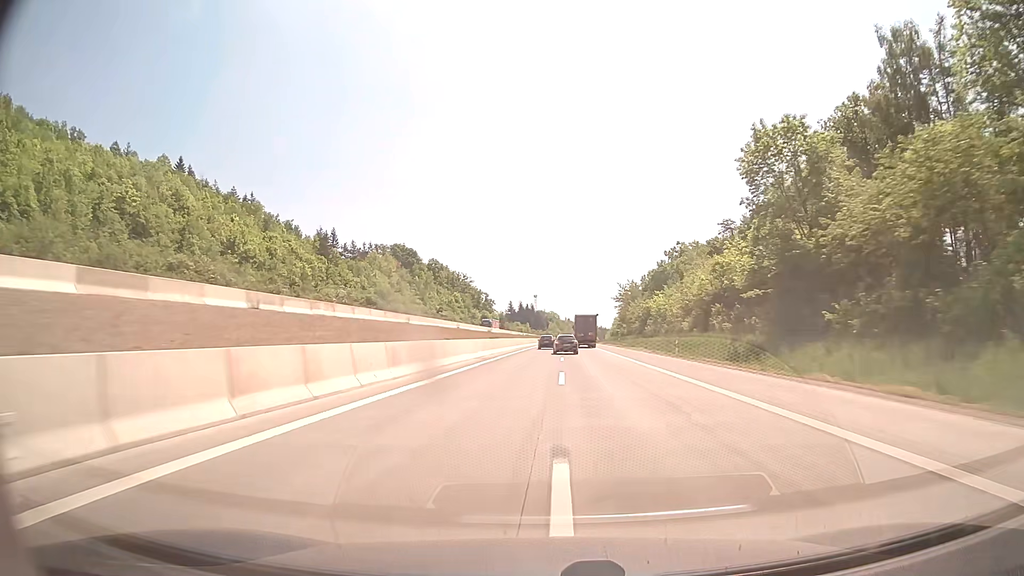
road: motorway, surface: concrete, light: Day
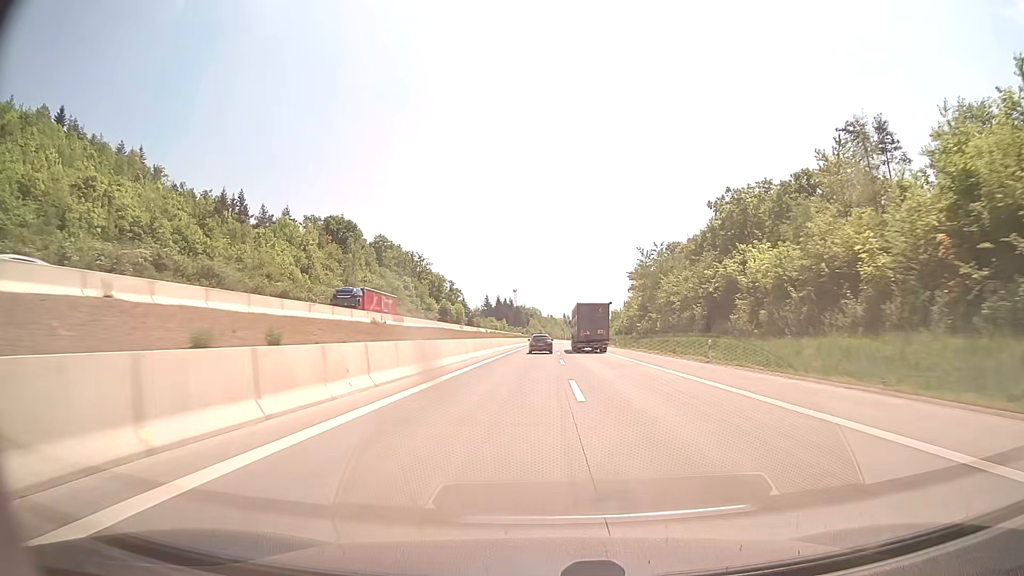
(+0.9, +59.5) m; +2°
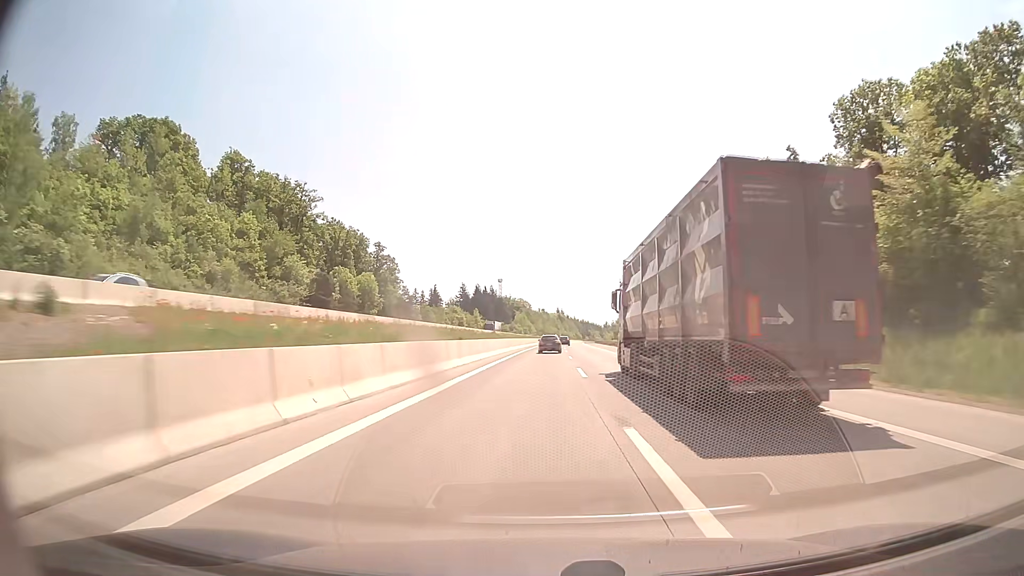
(+0.8, +98.5) m; +1°
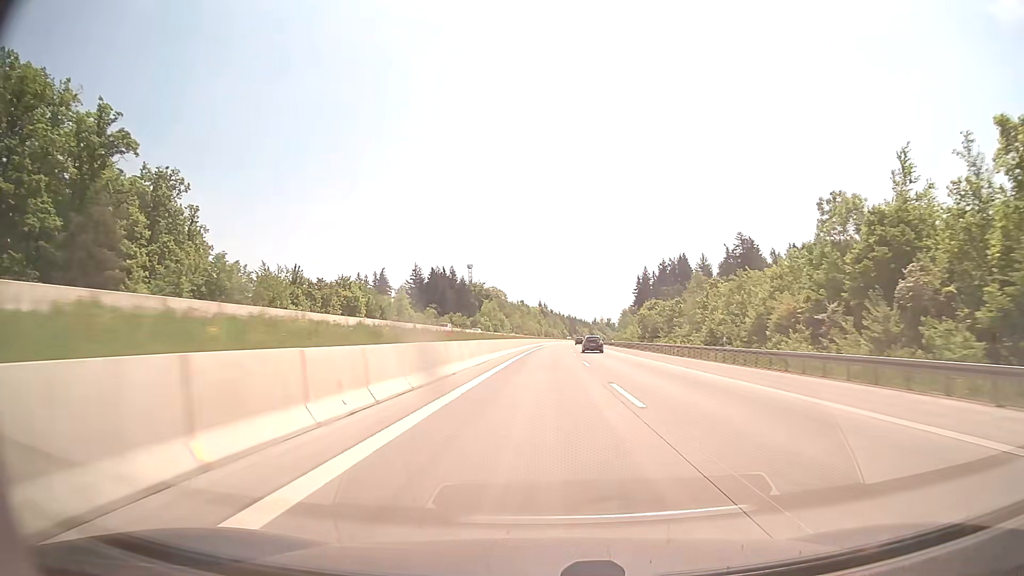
(+1.1, +98.4) m; +2°
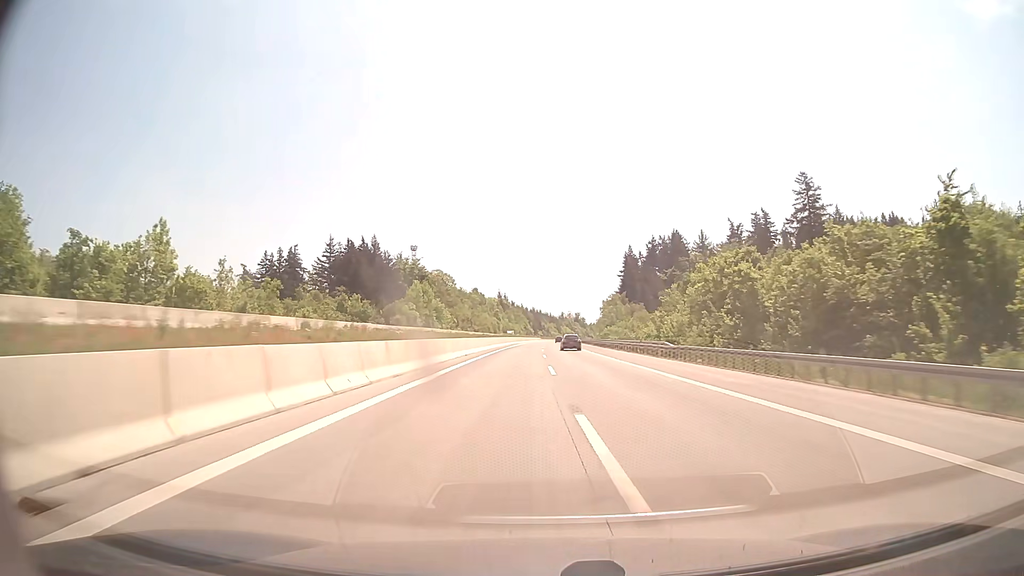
(+1.9, +79.2) m; +3°
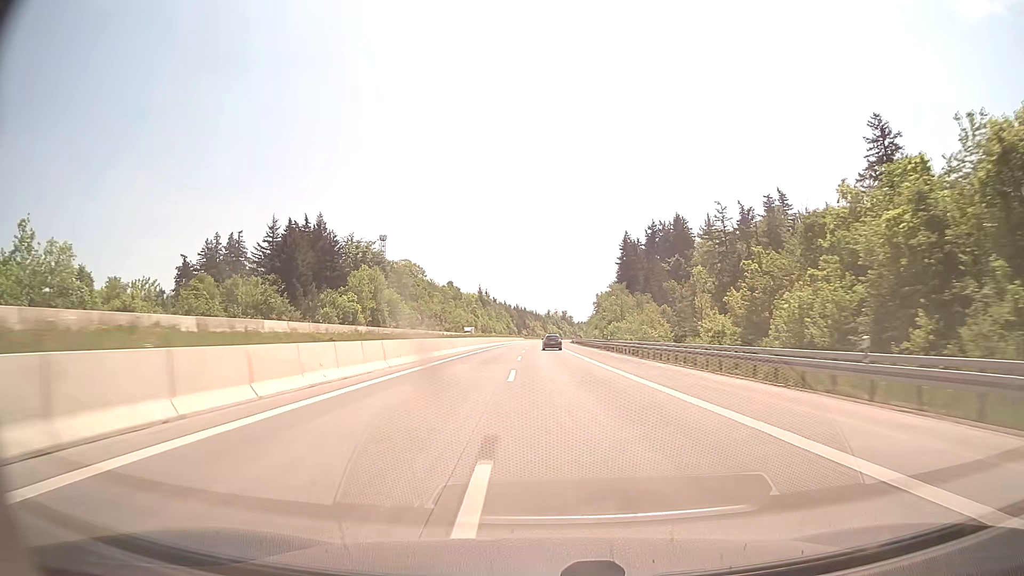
(+0.5, +39.6) m; +1°
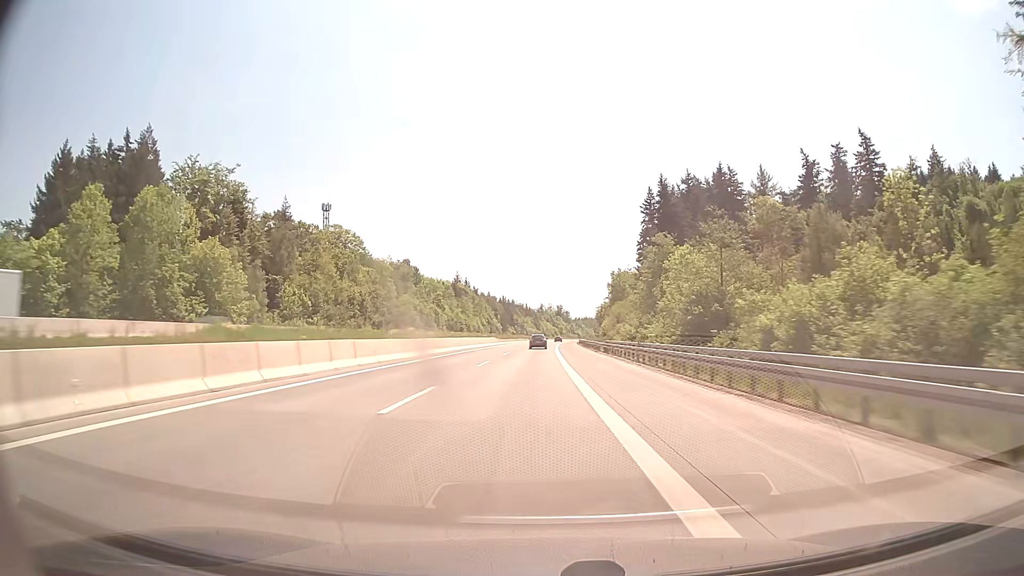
(+0.7, +79.3) m; +1°
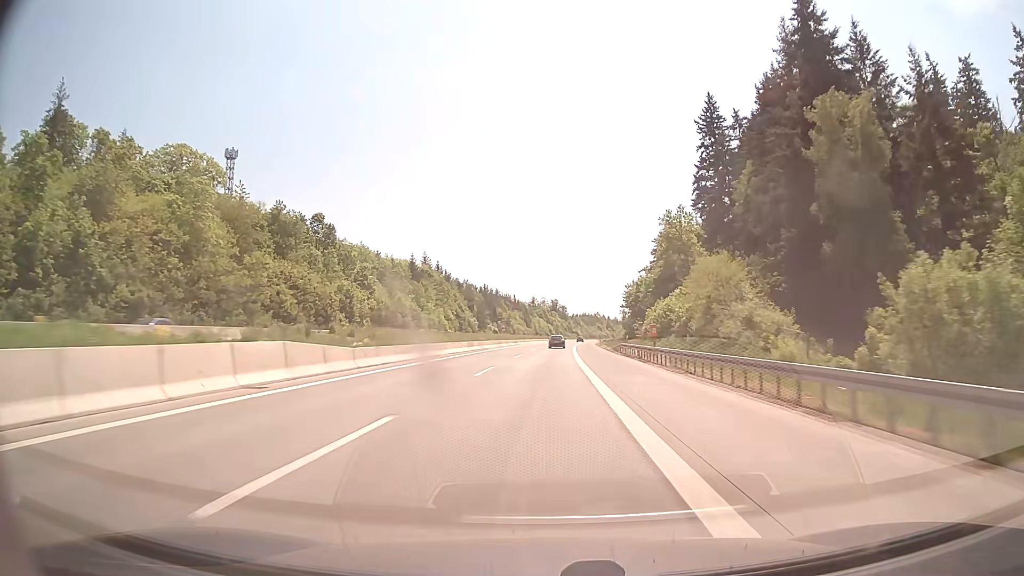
(0.0, +79.5) m; +1°
(0, +10) (0, +20) (0, +30) (0, +40) (+1, +50) (+1, +60) (+1, +70) (+2, +80) (+2, +90) (+3, +100) m
